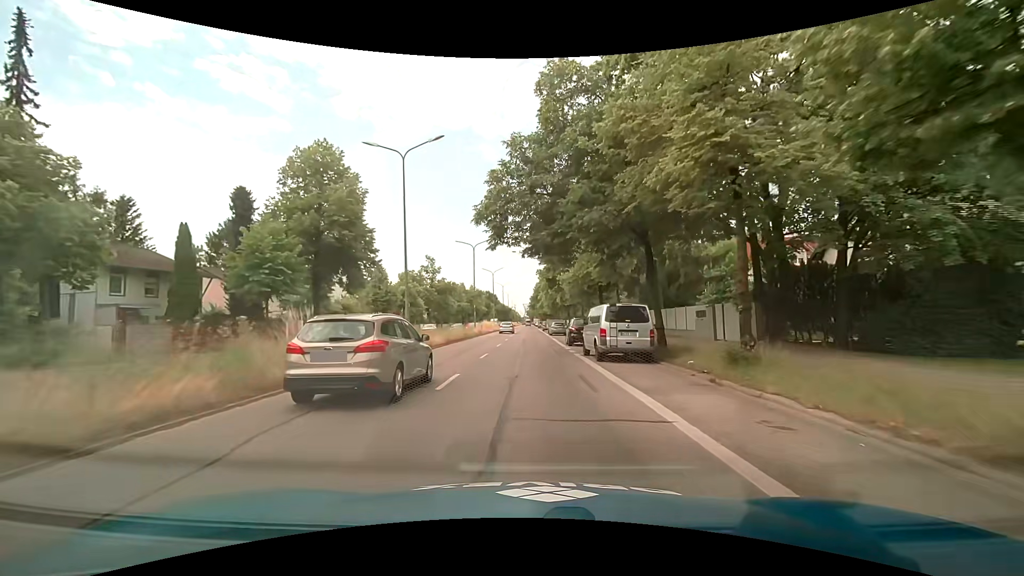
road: primary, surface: asphalt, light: Day
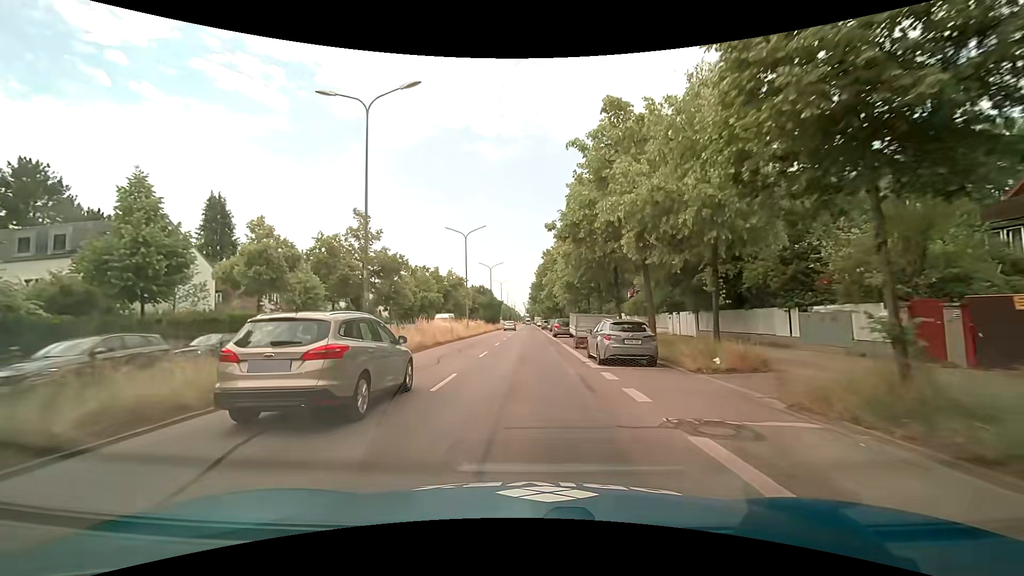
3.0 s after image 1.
(+0.2, +36.8) m; 0°
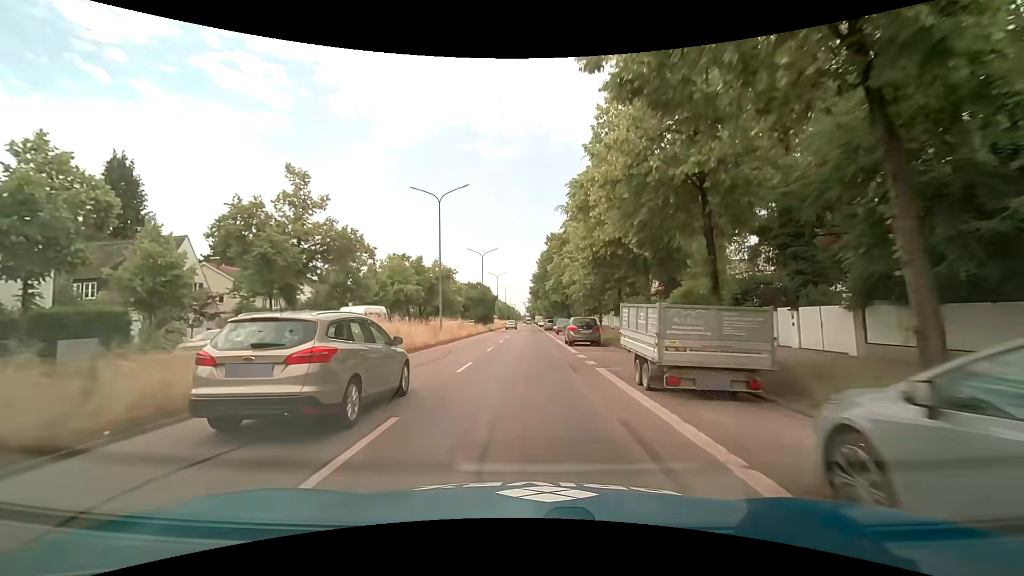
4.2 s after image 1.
(0.0, +15.0) m; -1°
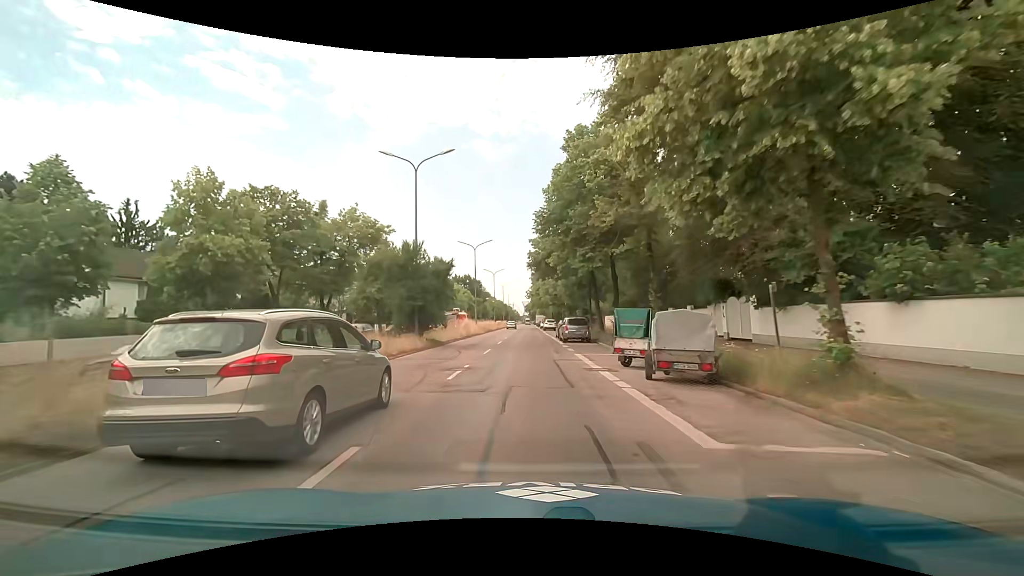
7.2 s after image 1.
(+0.5, +37.8) m; 0°
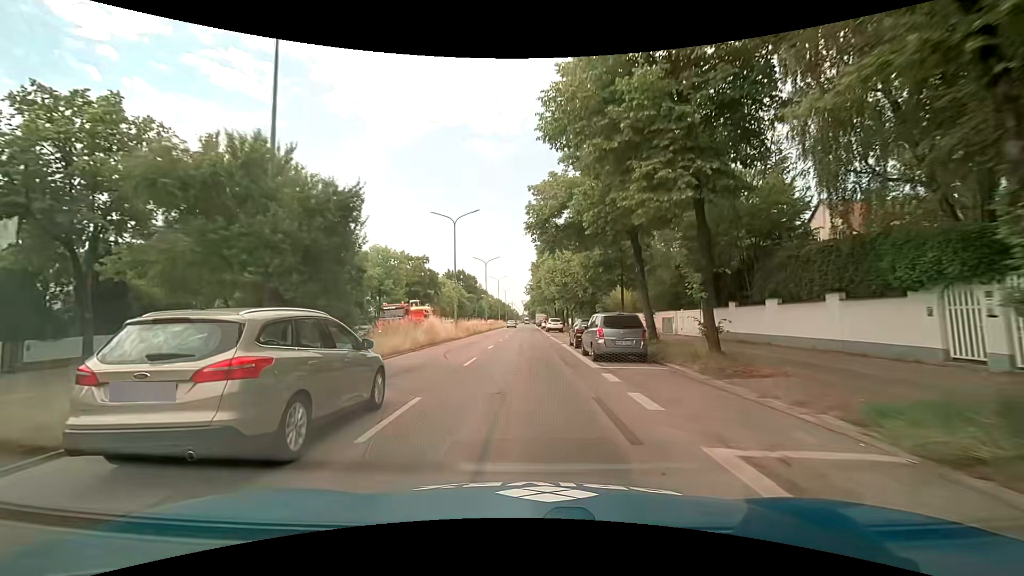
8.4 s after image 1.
(+0.2, +15.2) m; +1°
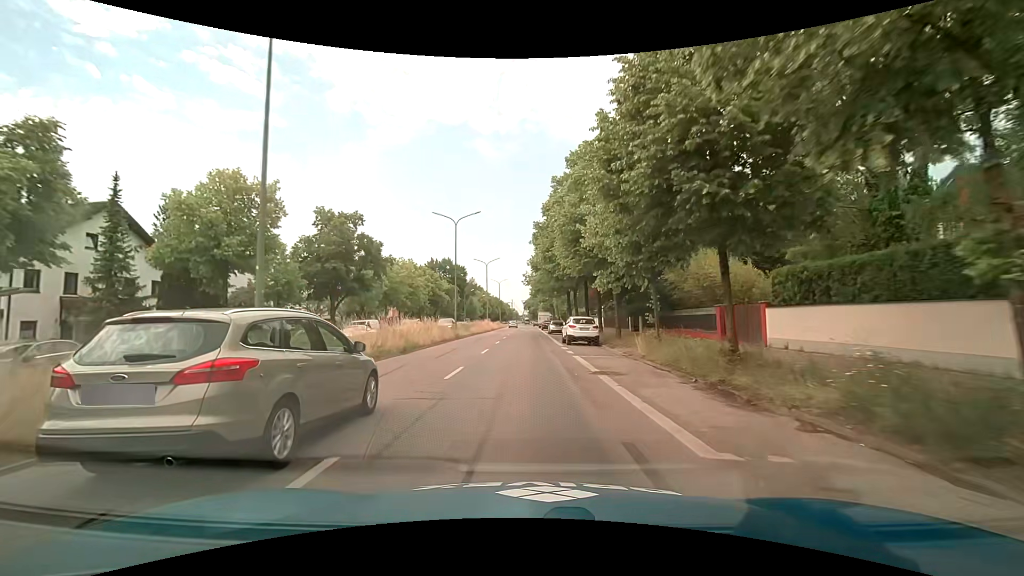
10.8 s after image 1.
(0.0, +30.4) m; +1°
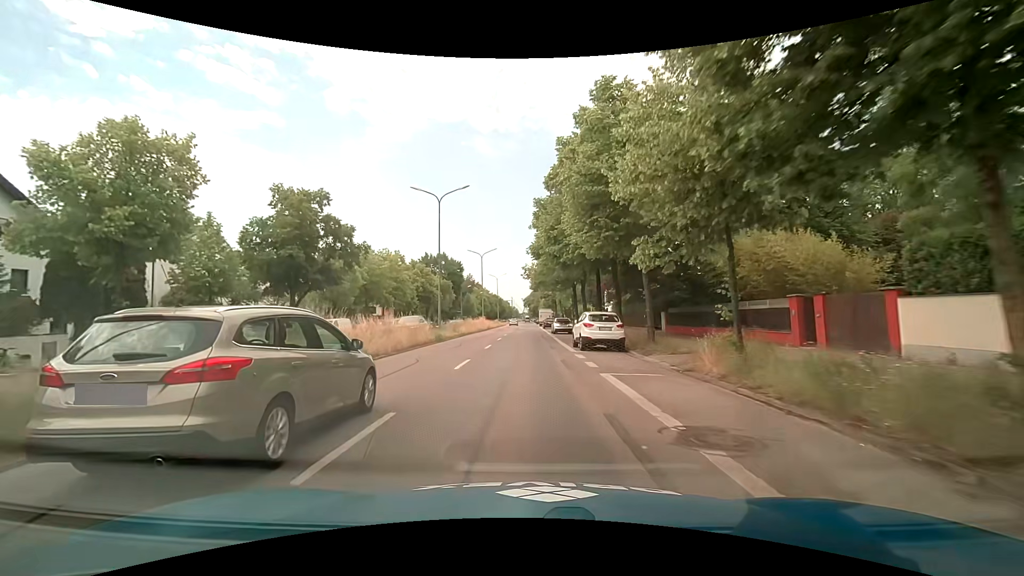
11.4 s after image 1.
(-0.2, +7.6) m; -2°
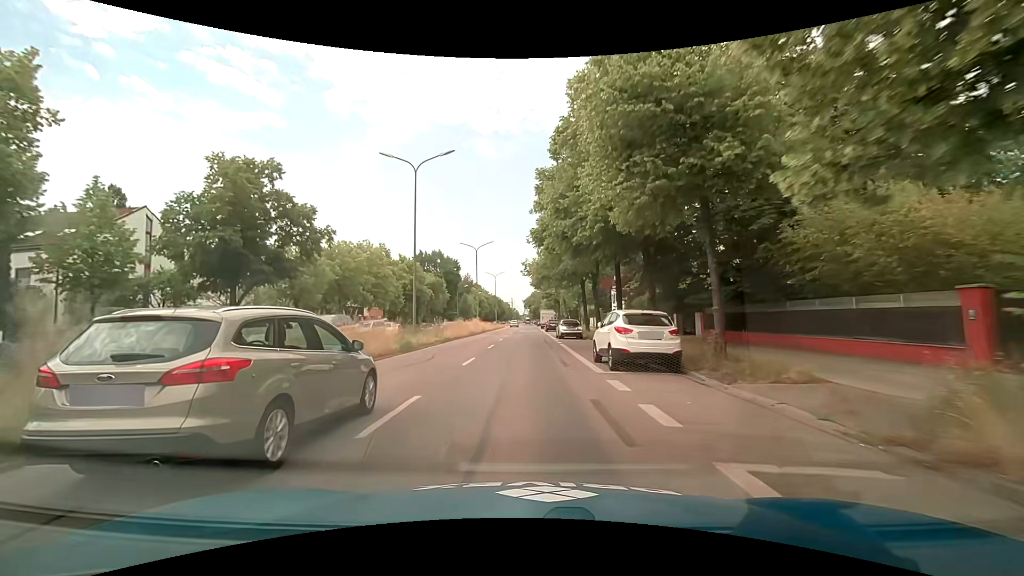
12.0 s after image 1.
(0.0, +7.6) m; 0°
(0, +10) (0, +20) (0, +30) (0, +40) (0, +50) (0, +60) (0, +70) (0, +80) (0, +90) (0, +100) m
